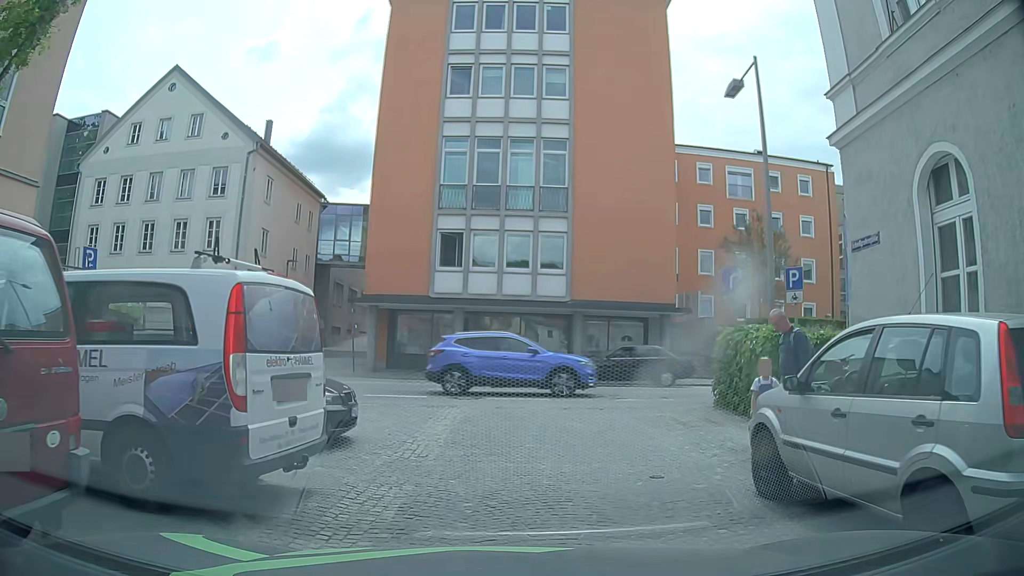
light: Day
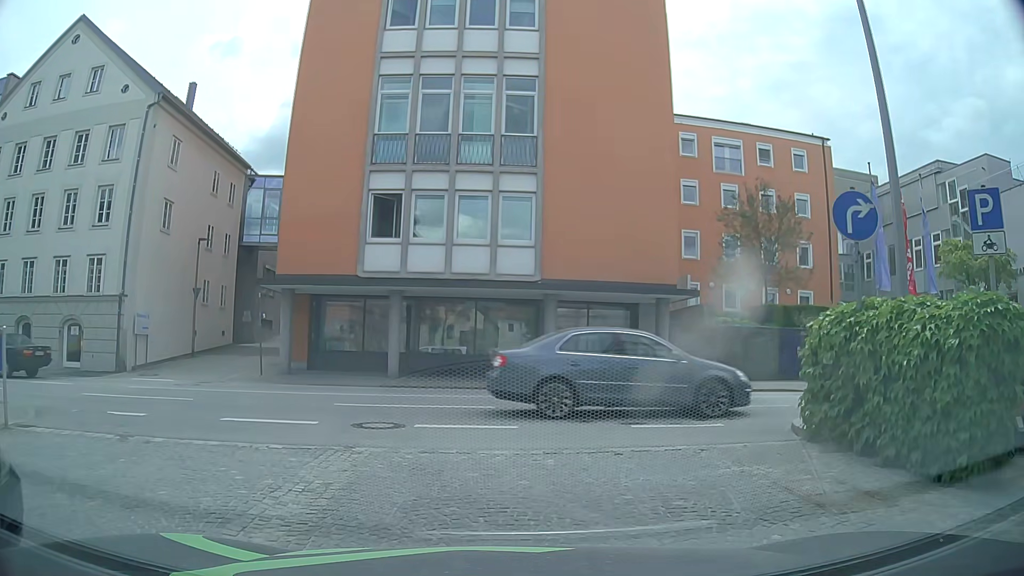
(+0.3, +6.5) m; +3°
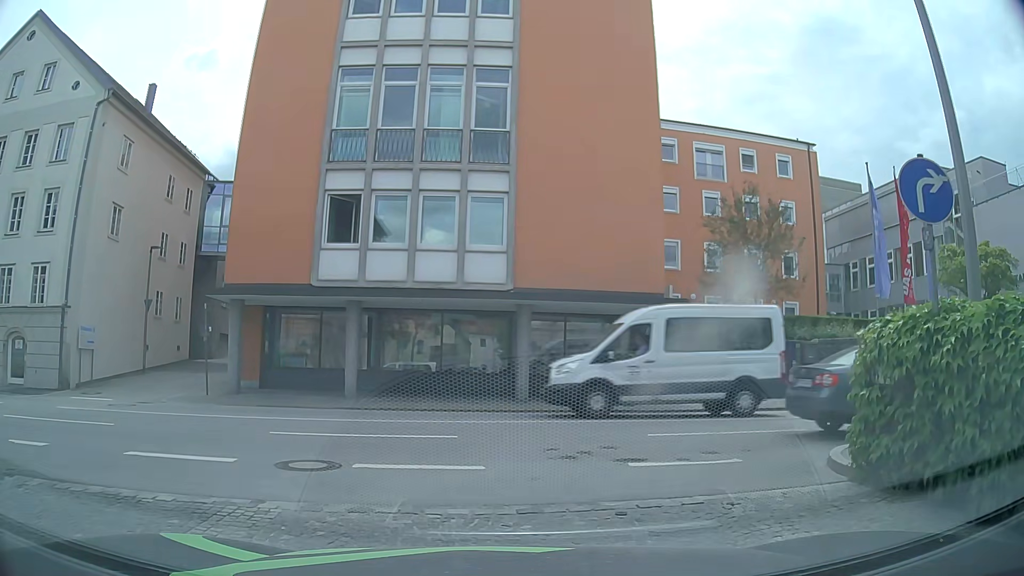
(+0.1, +2.1) m; +3°
